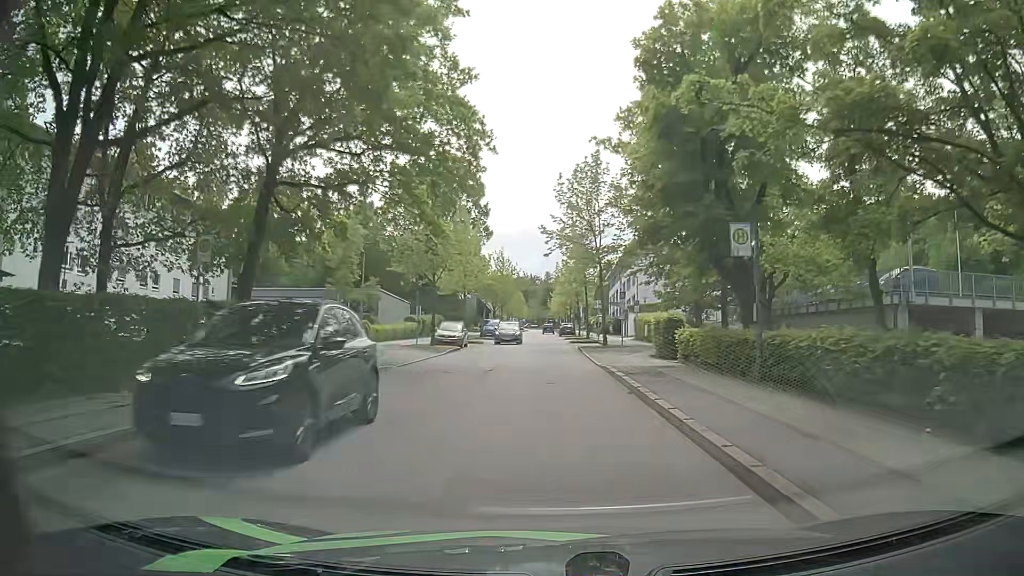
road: residential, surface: asphalt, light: Day
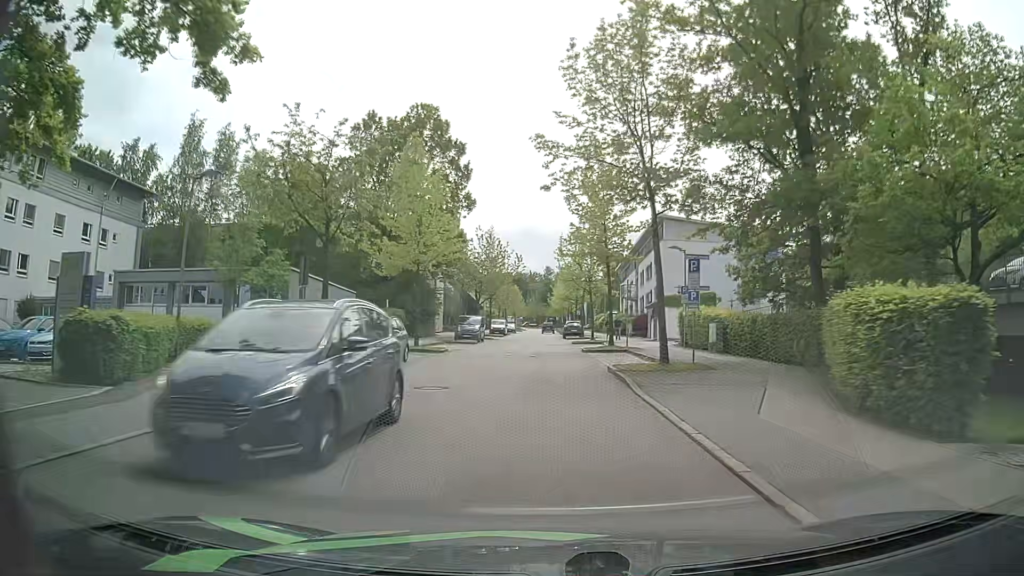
(-0.2, +18.8) m; -1°
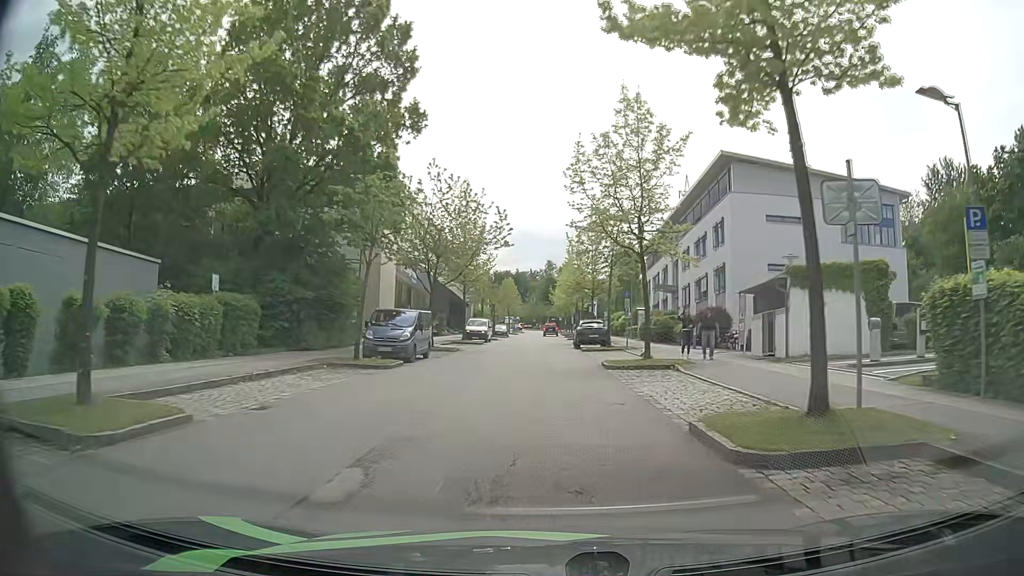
(0.0, +25.0) m; 0°
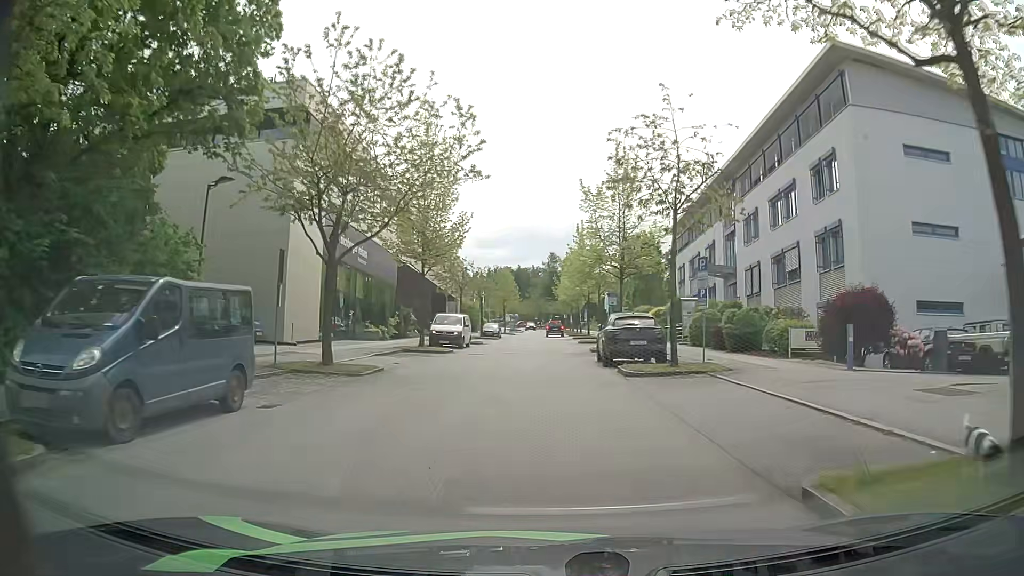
(+0.2, +17.6) m; 0°
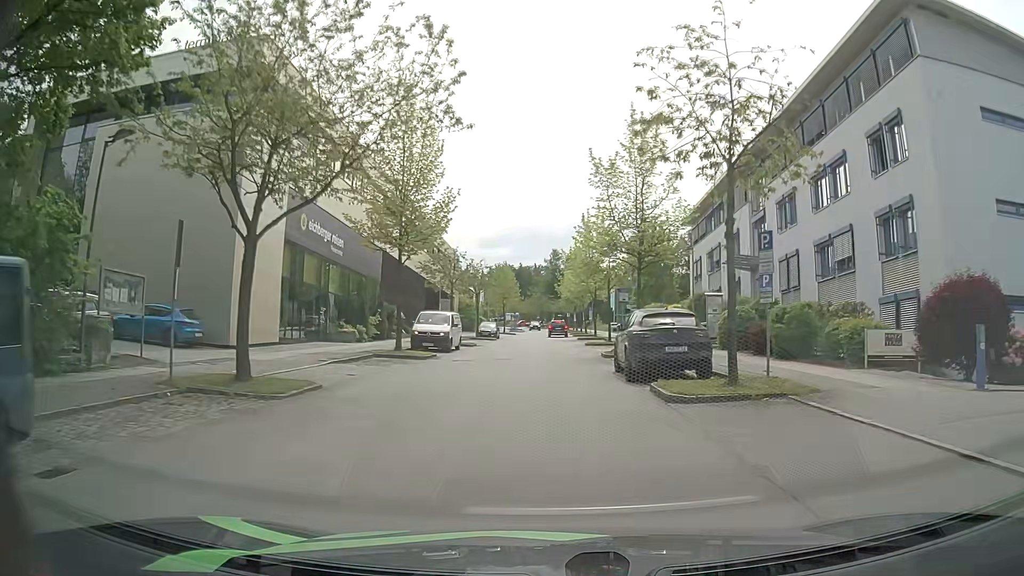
(0.0, +5.6) m; 0°
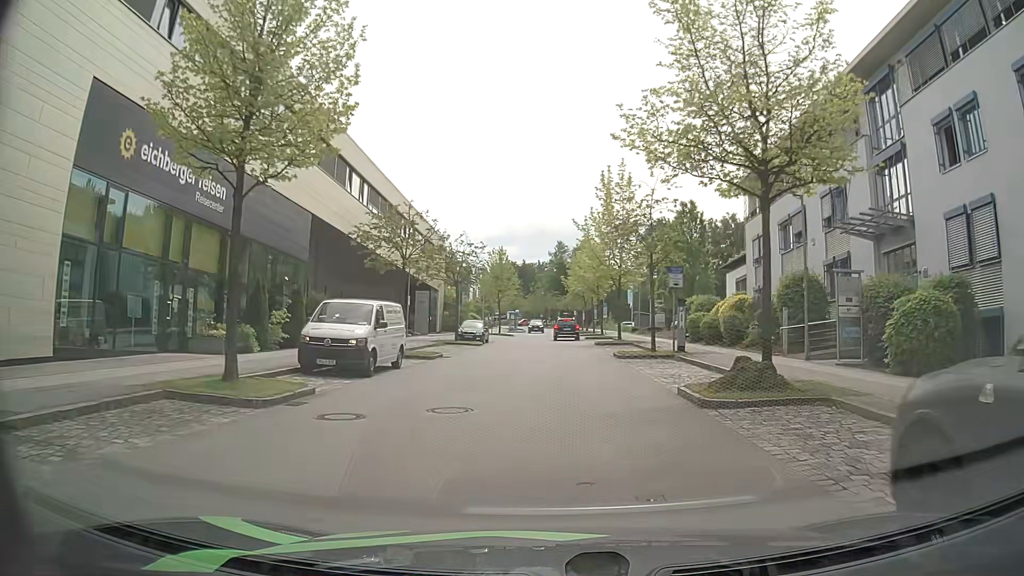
(-0.1, +14.9) m; -1°
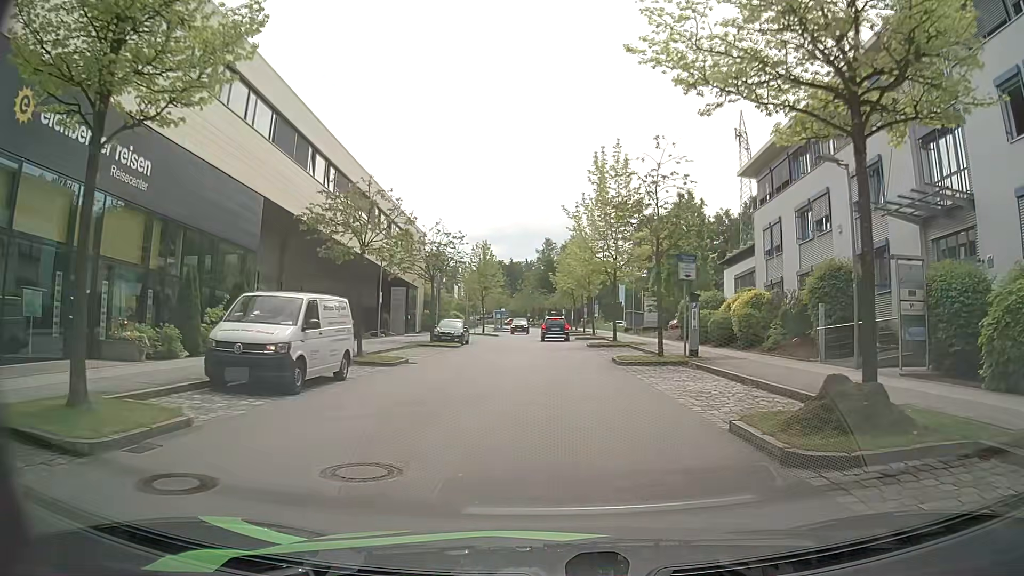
(+0.1, +4.2) m; +1°
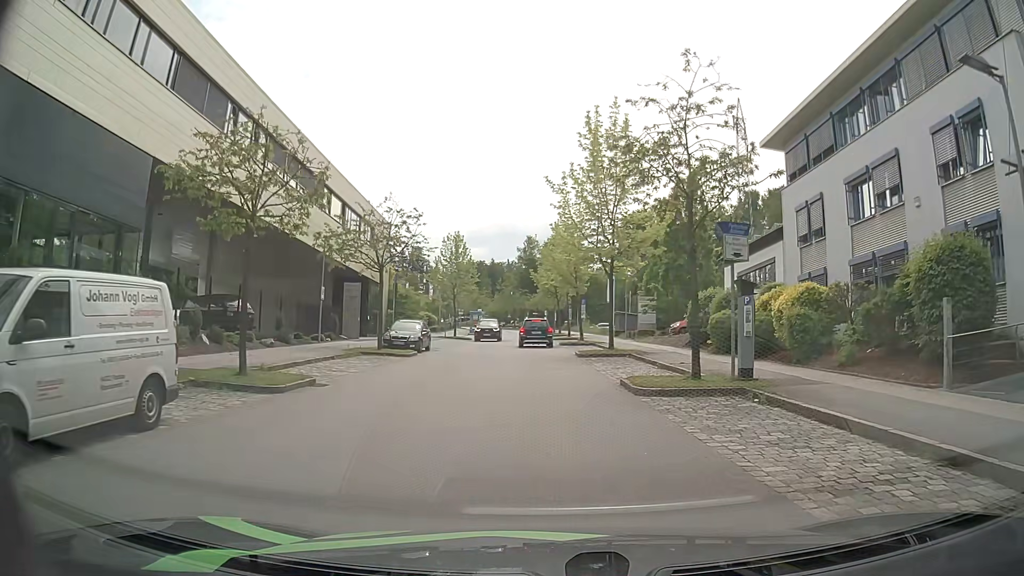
(+0.2, +7.4) m; +1°
(0, +10) (0, +20) (0, +30) (0, +40) (-1, +50) (-1, +60) (-1, +70) (-1, +80) (-2, +90) (-3, +100) m
